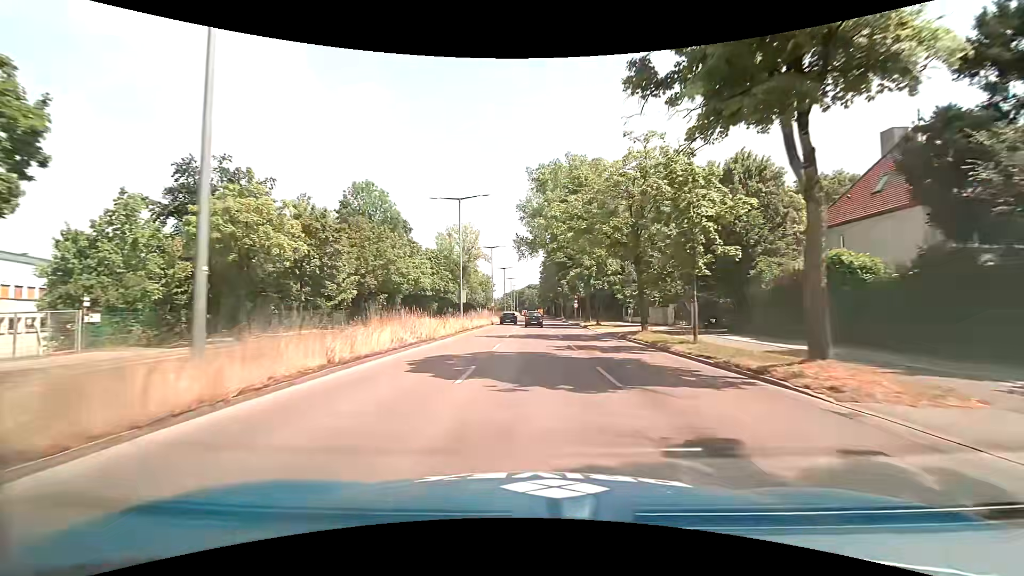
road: primary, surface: asphalt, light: Day
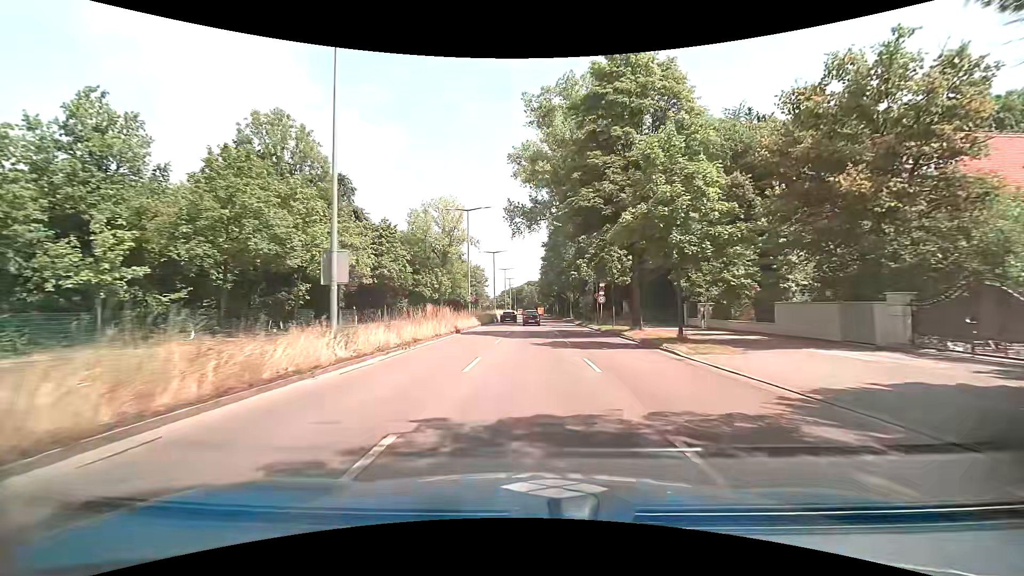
(+0.1, +25.0) m; 0°
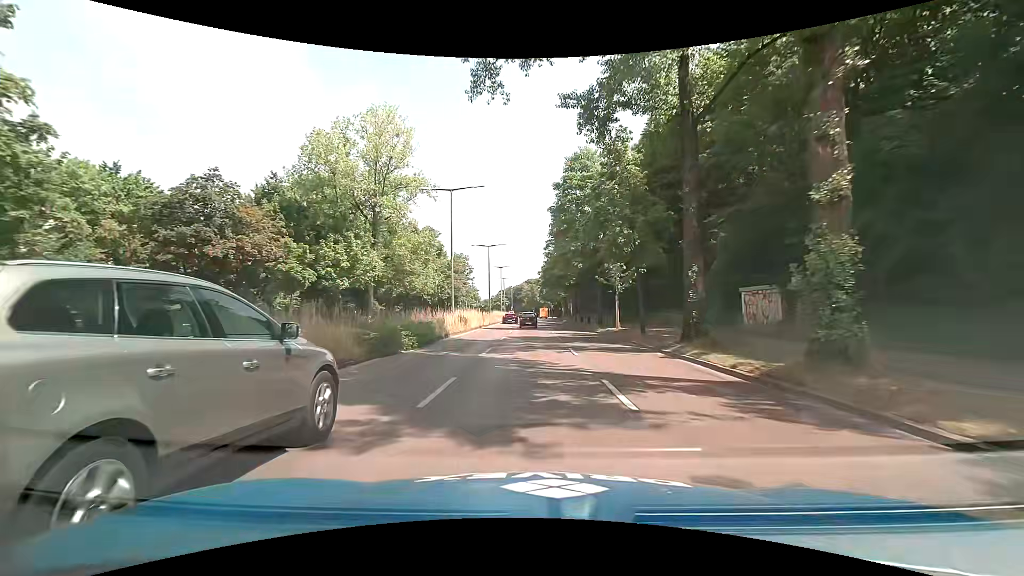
(-0.1, +40.1) m; 0°
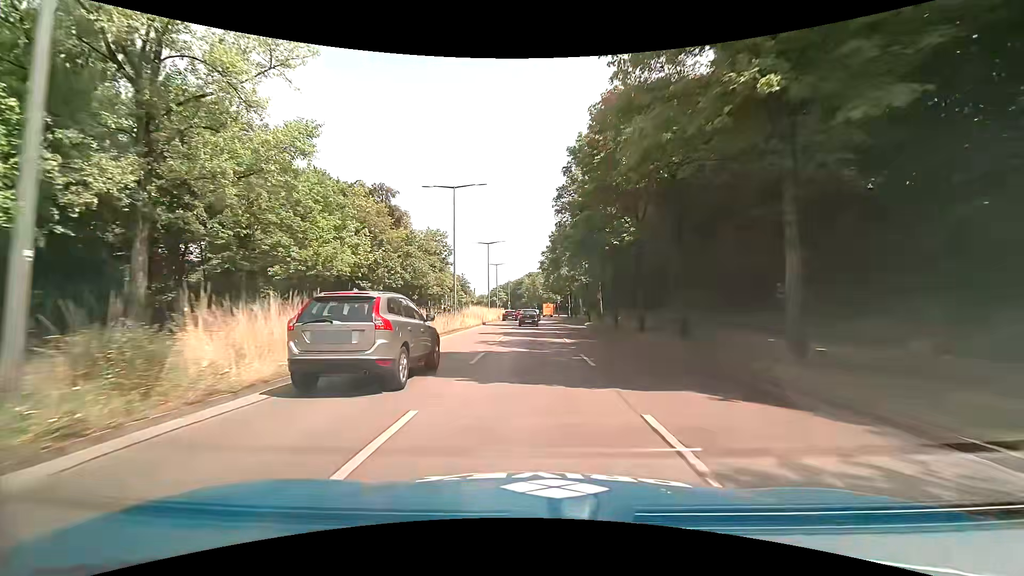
(-0.1, +30.5) m; 0°
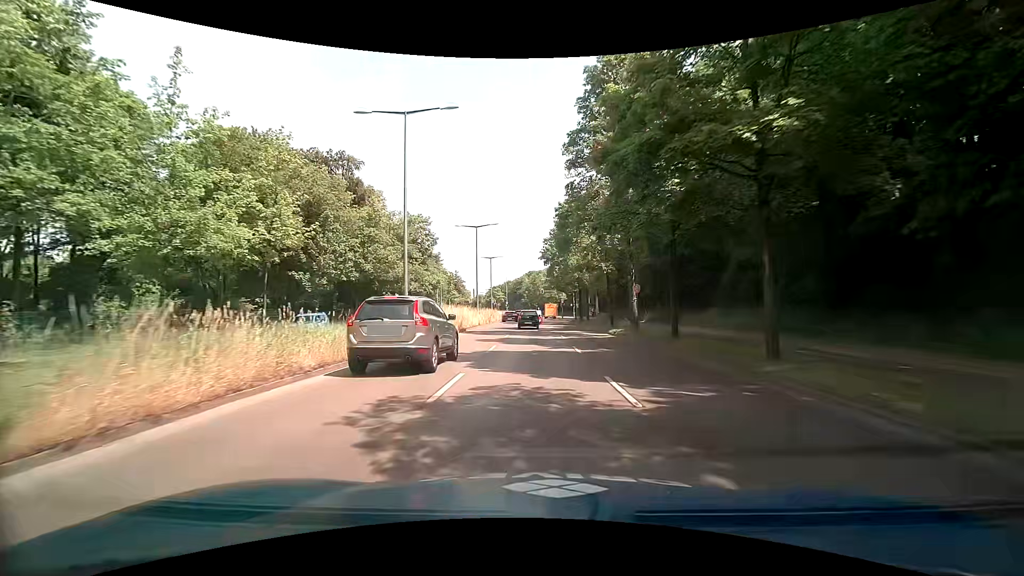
(0.0, +14.1) m; +1°
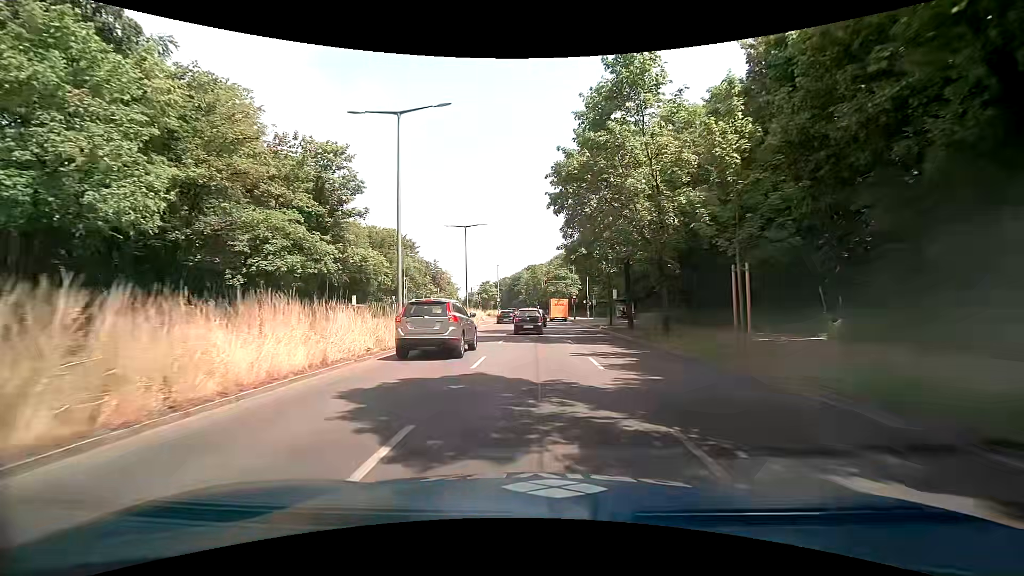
(-0.3, +30.8) m; -1°
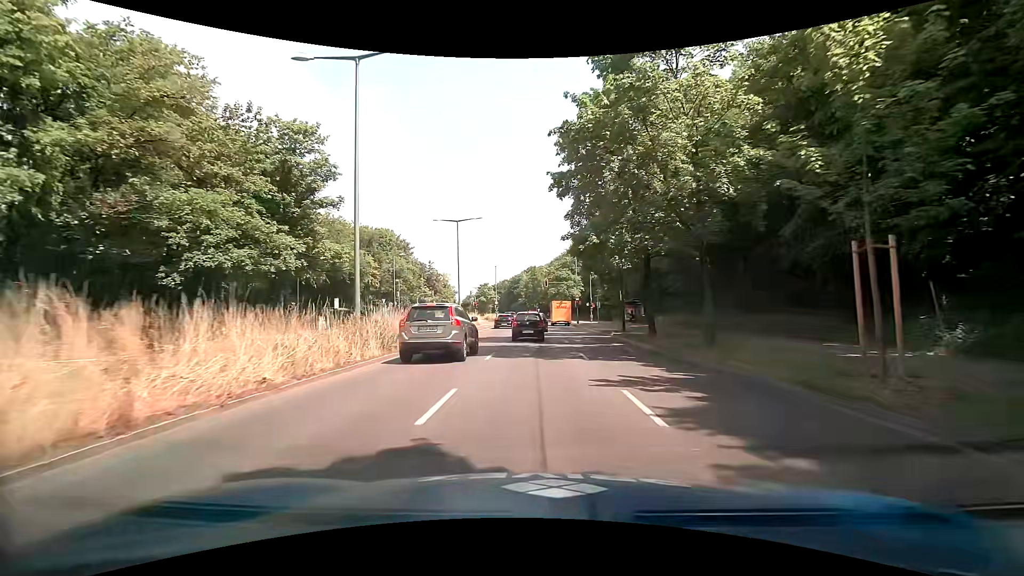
(0.0, +5.3) m; +1°
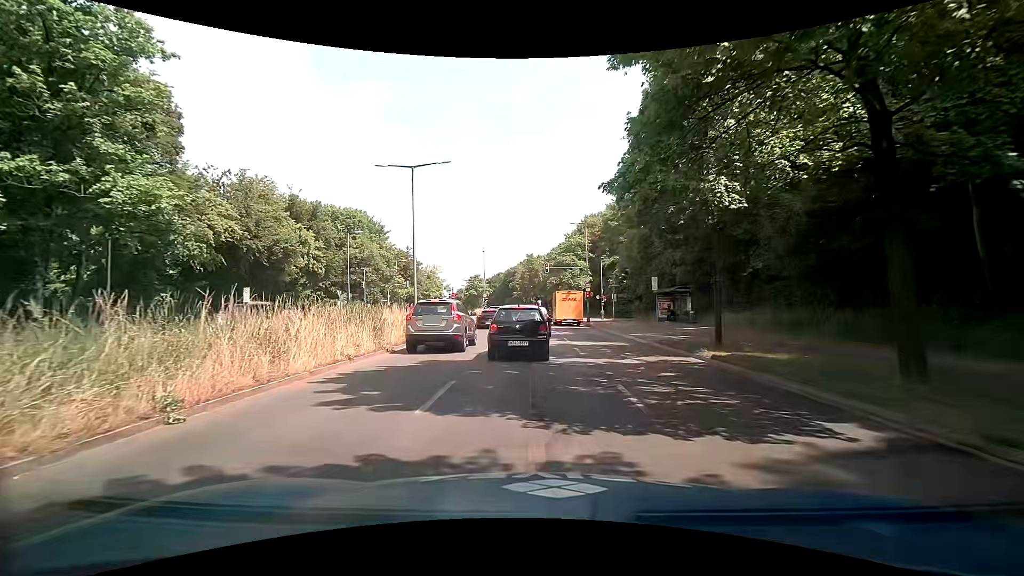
(-0.1, +16.4) m; -1°
(0, +10) (0, +20) (0, +30) (0, +40) (0, +50) (0, +60) (0, +70) (-1, +80) (-1, +90) (-2, +100) m
